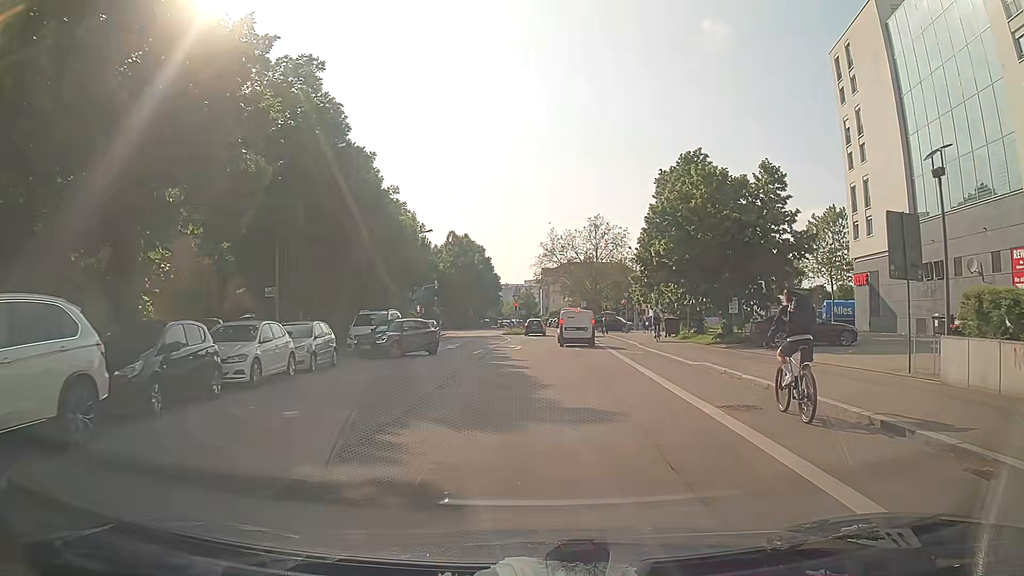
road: residential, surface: asphalt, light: Day
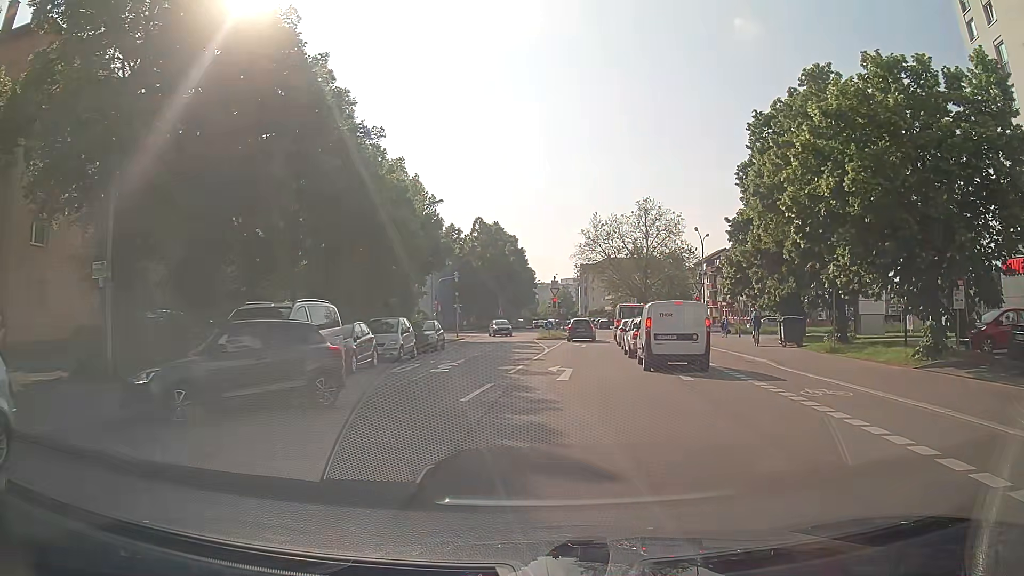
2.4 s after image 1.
(-1.5, +16.0) m; -7°
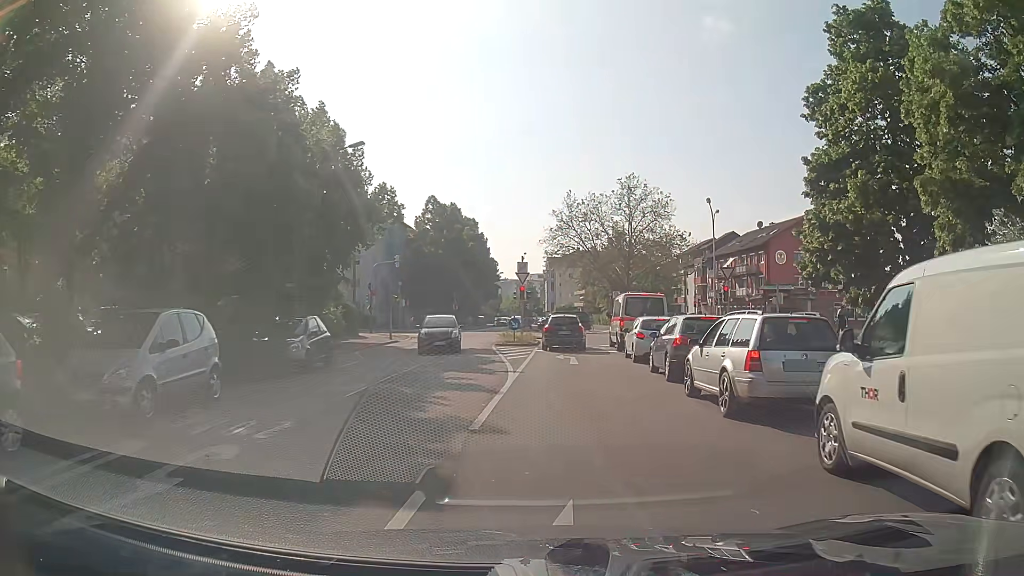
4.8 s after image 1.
(+0.5, +14.9) m; +4°
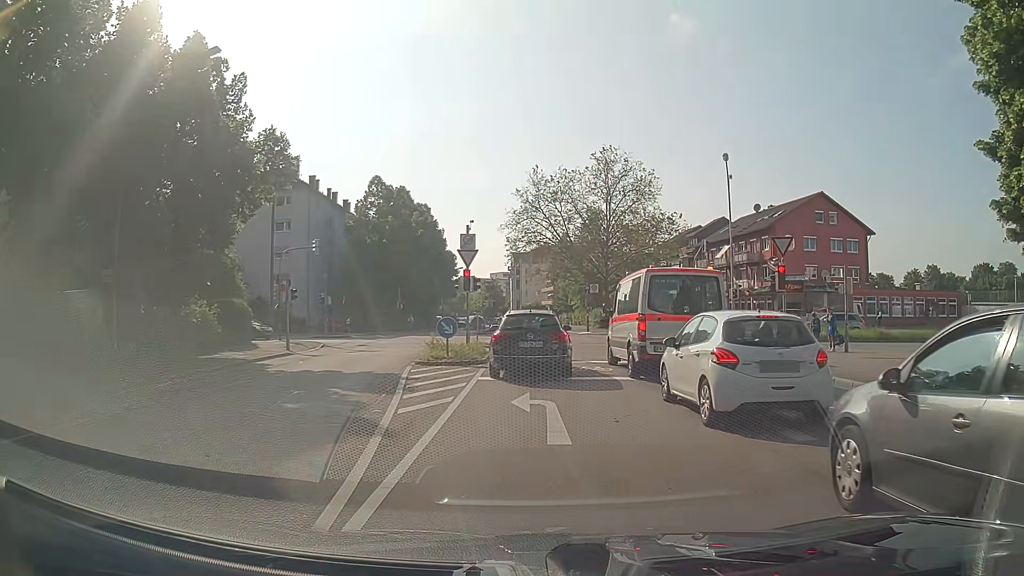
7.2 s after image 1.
(+0.2, +12.9) m; +1°
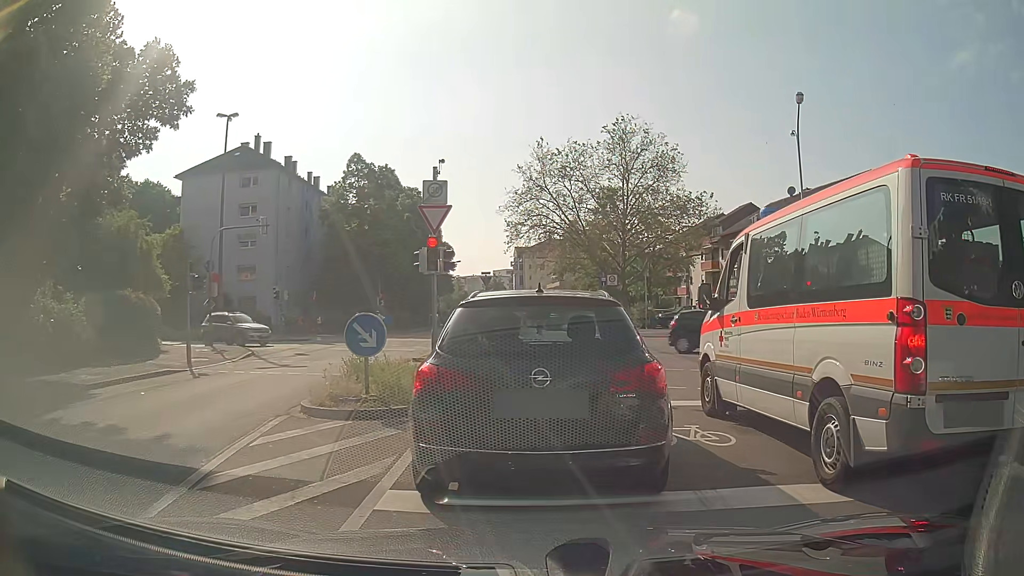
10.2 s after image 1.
(0.0, +9.6) m; -2°
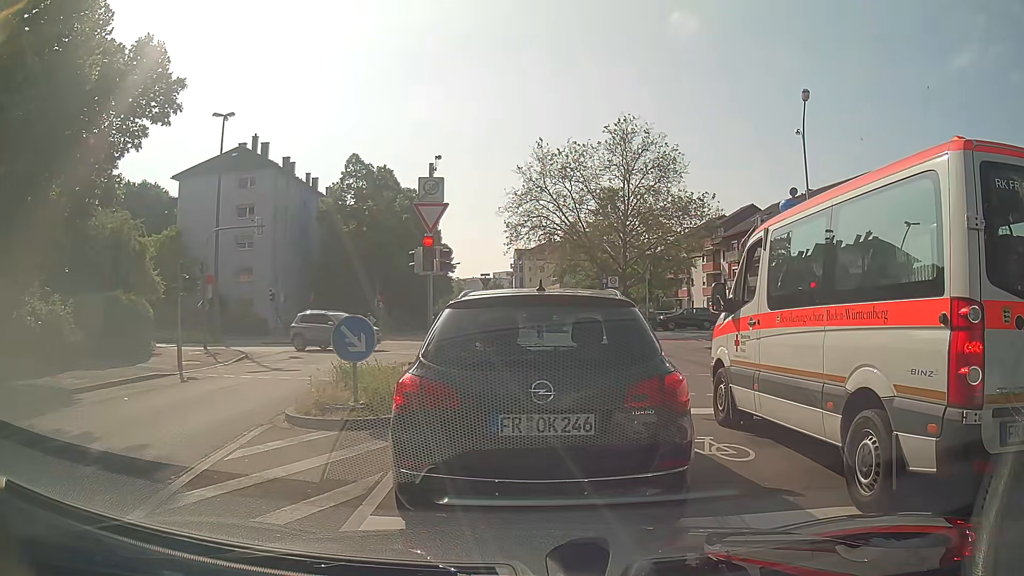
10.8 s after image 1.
(0.0, +0.6) m; 0°
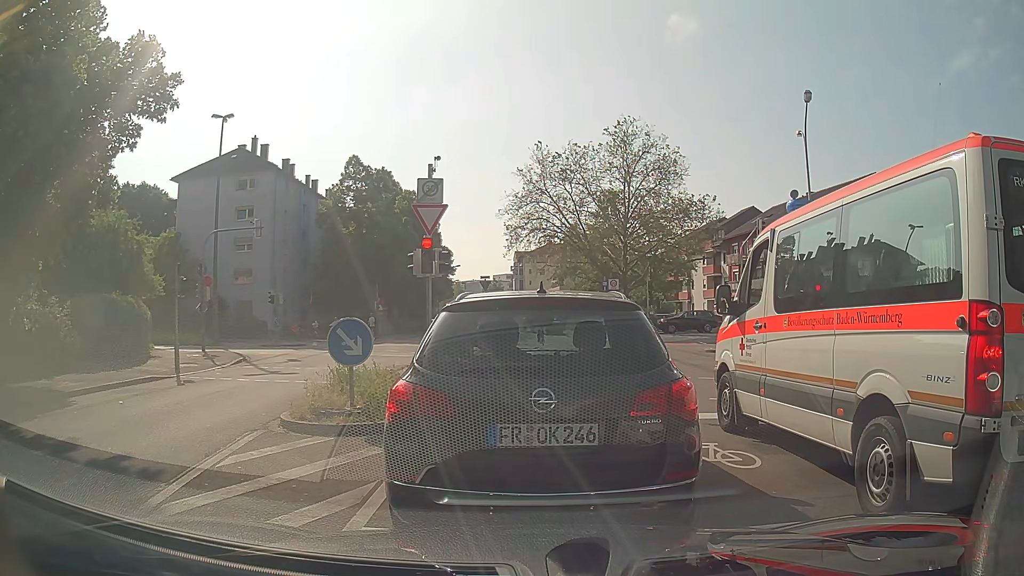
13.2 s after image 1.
(0.0, +0.3) m; 0°
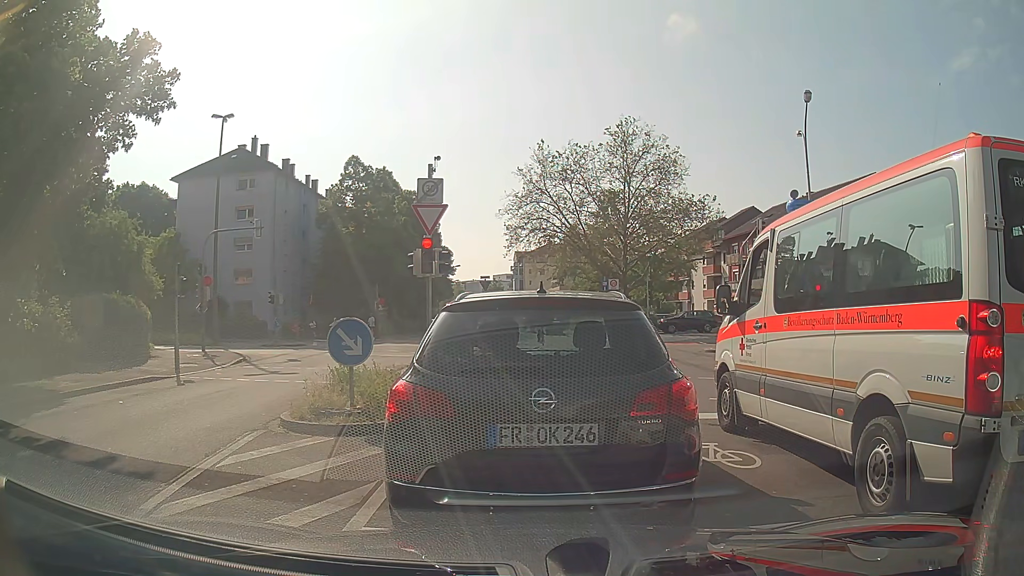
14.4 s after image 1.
(0.0, 0.0) m; 0°
